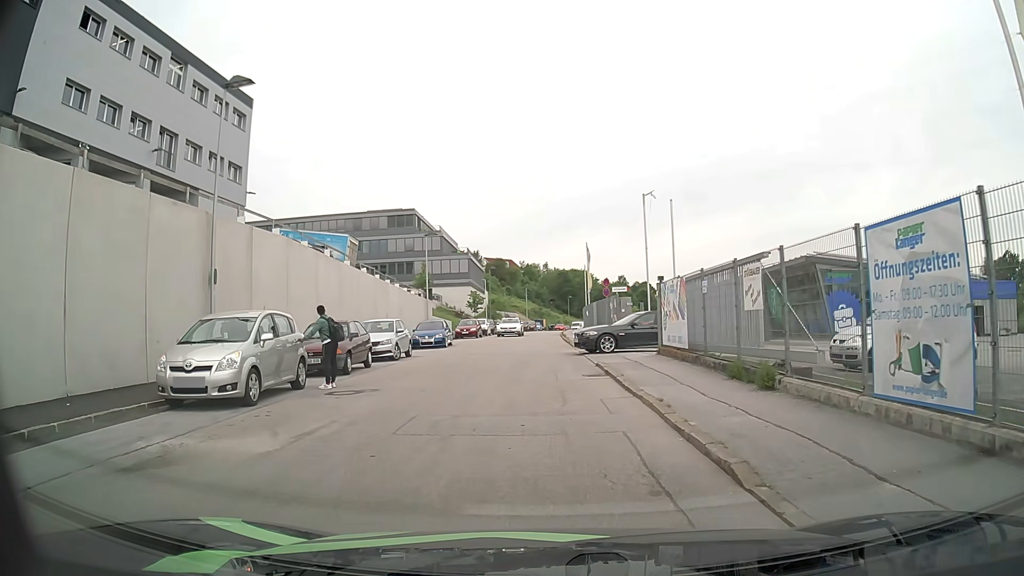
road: residential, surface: asphalt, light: Day
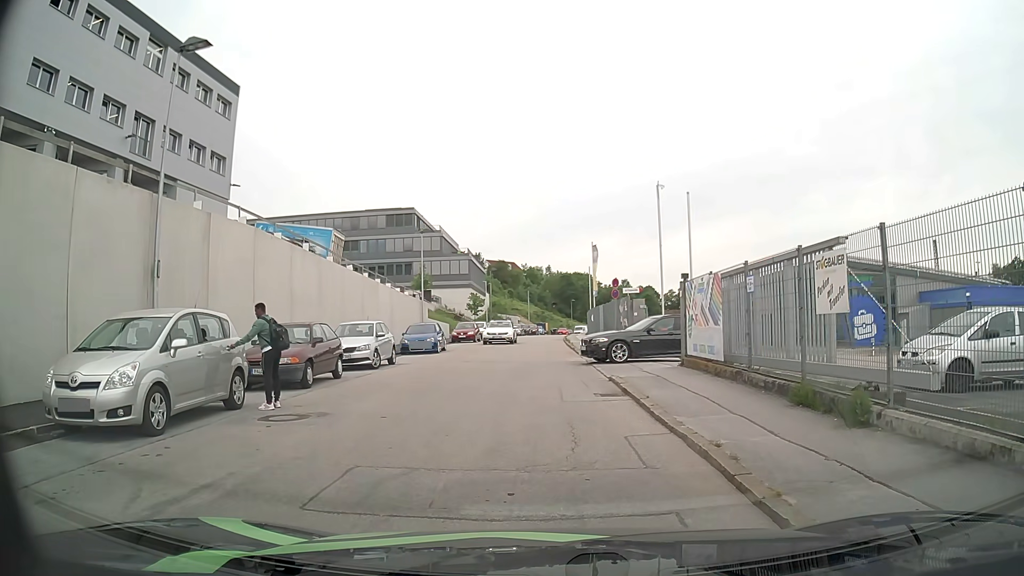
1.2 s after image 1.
(0.0, +2.9) m; -1°
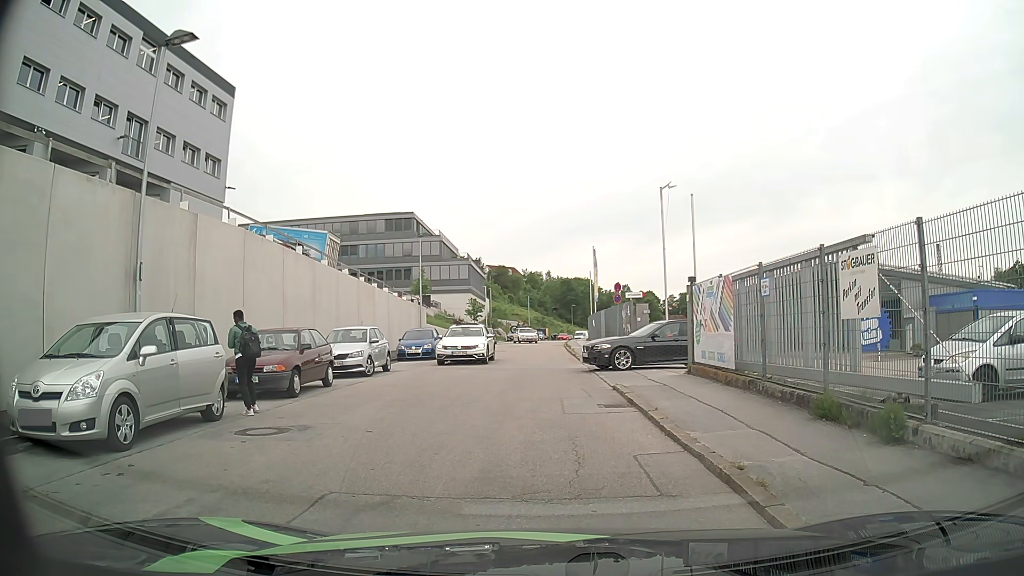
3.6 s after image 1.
(0.0, +0.8) m; 0°
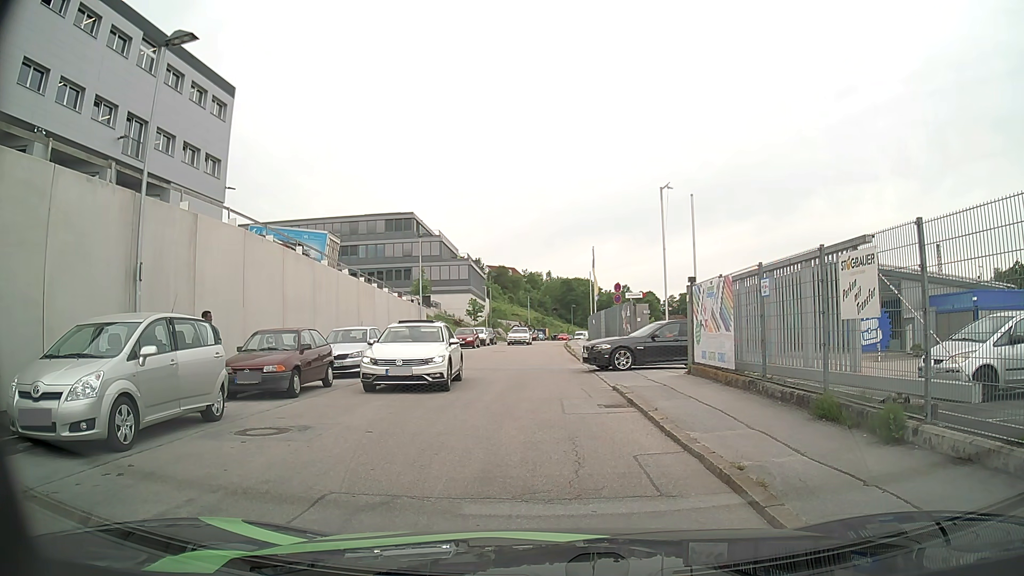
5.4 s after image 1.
(0.0, 0.0) m; 0°
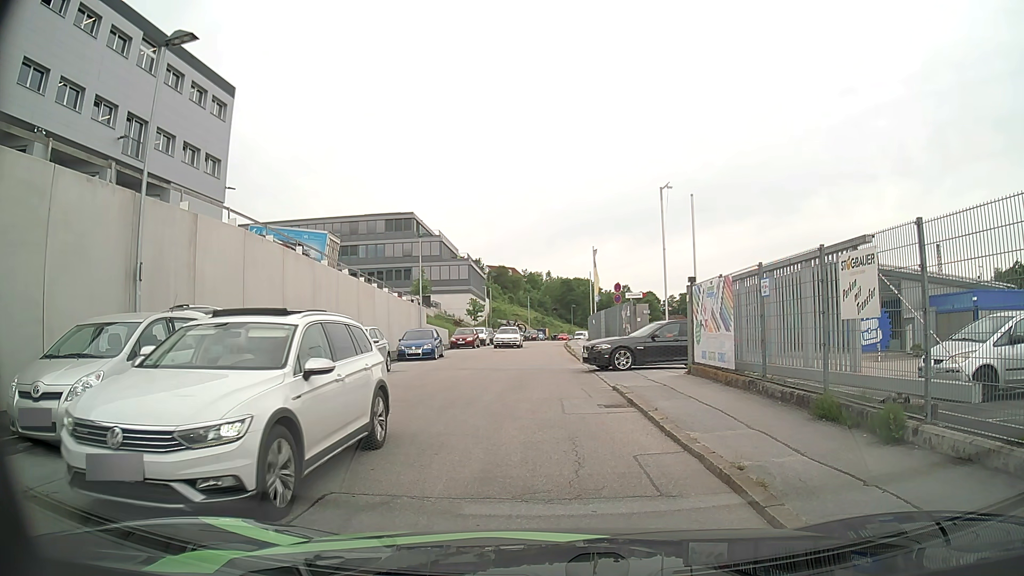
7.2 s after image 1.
(0.0, 0.0) m; 0°
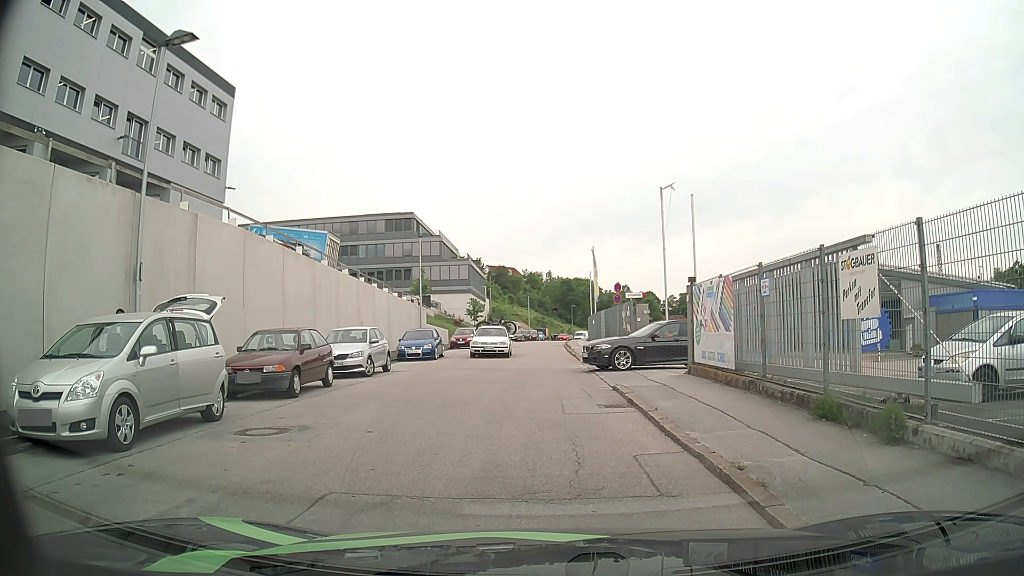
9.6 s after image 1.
(0.0, 0.0) m; 0°
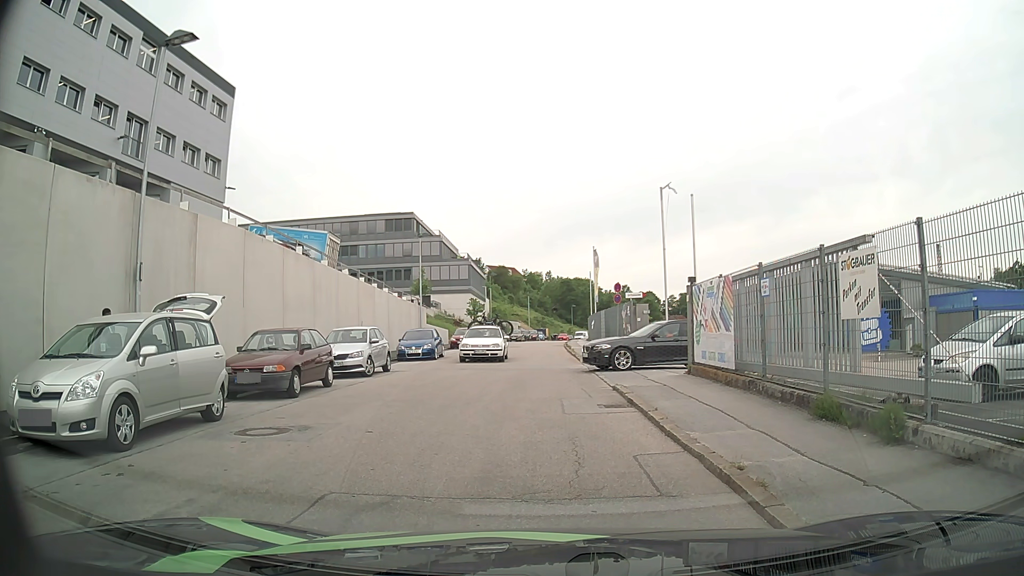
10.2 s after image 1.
(0.0, 0.0) m; 0°
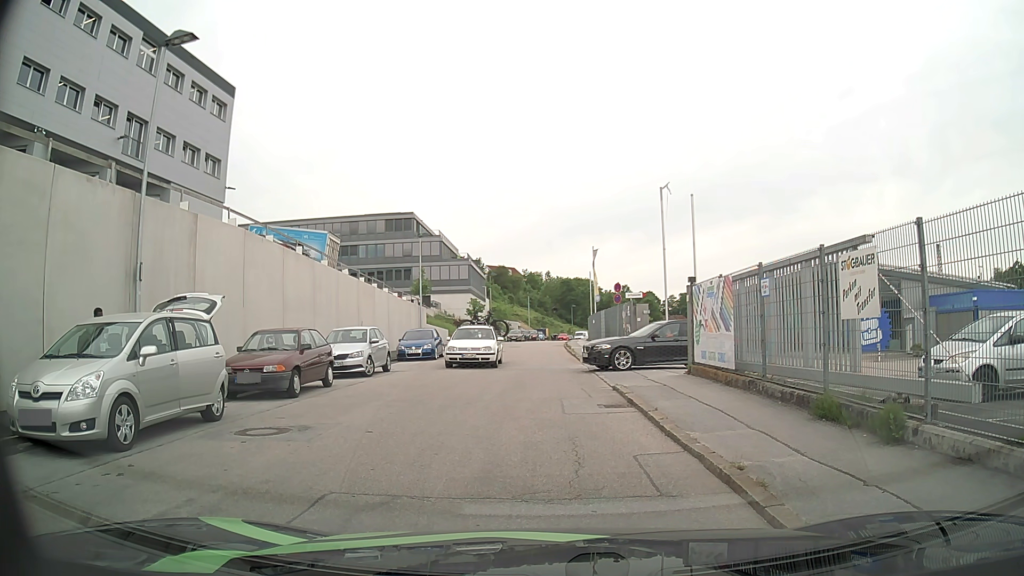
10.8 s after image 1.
(0.0, 0.0) m; 0°
(0, +10) (0, +20) (0, +30) (0, +40) (0, +50) (0, +60) (0, +70) (+1, +80) (+2, +90) (+4, +100) m
